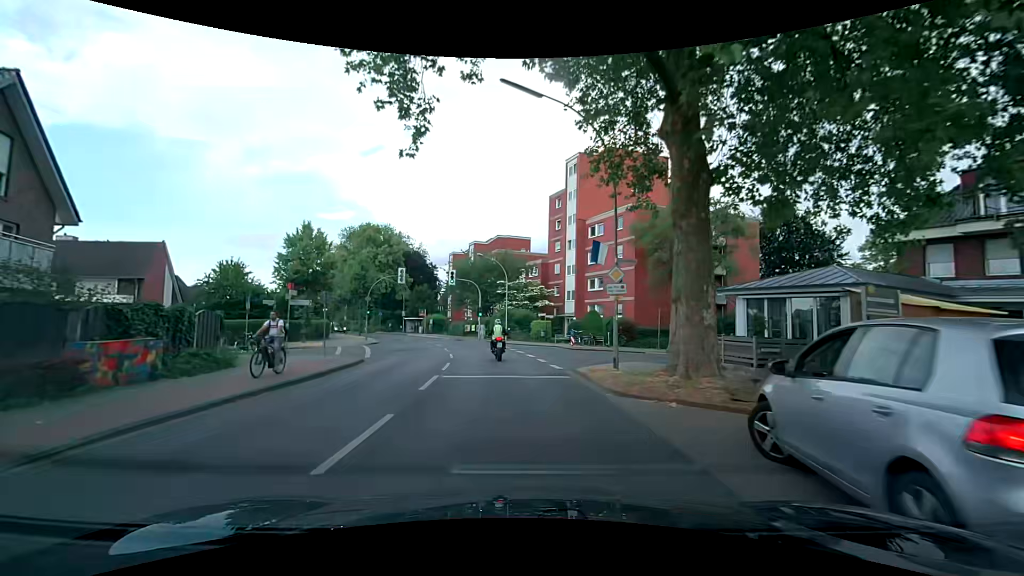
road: secondary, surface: asphalt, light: Day
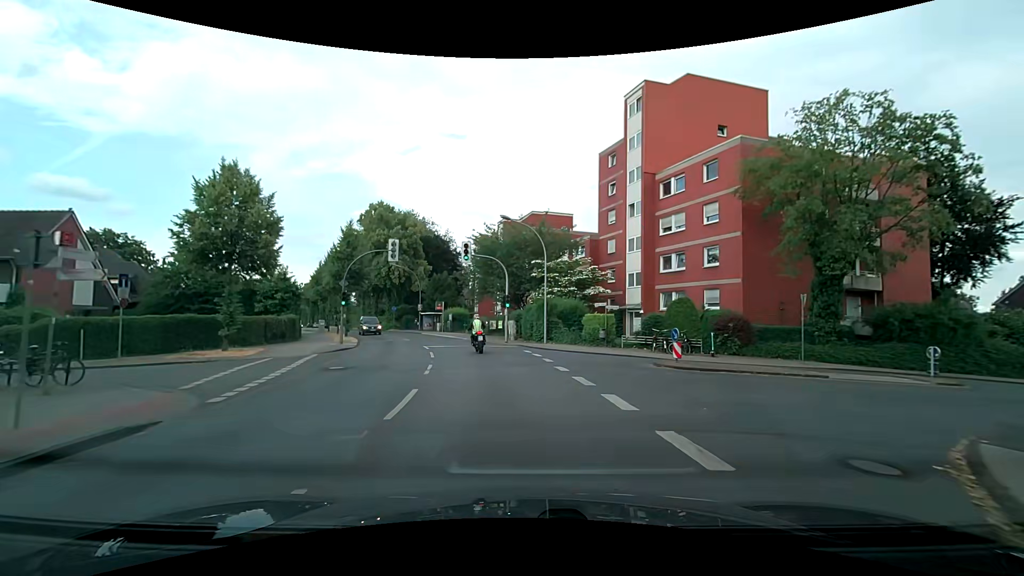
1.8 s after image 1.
(-0.5, +14.9) m; -4°
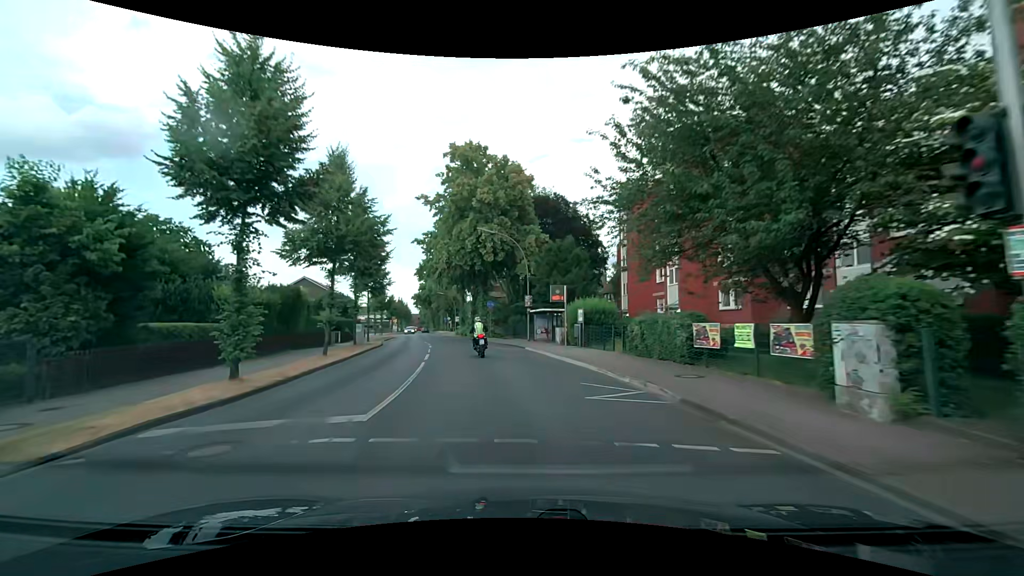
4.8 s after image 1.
(-3.3, +29.2) m; -14°
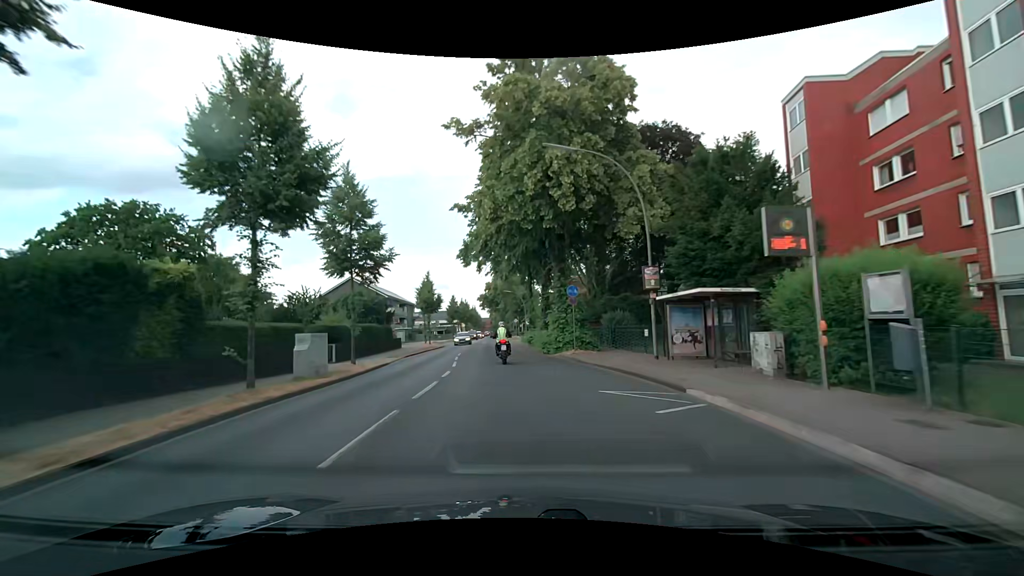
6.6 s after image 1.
(-1.4, +18.8) m; -8°
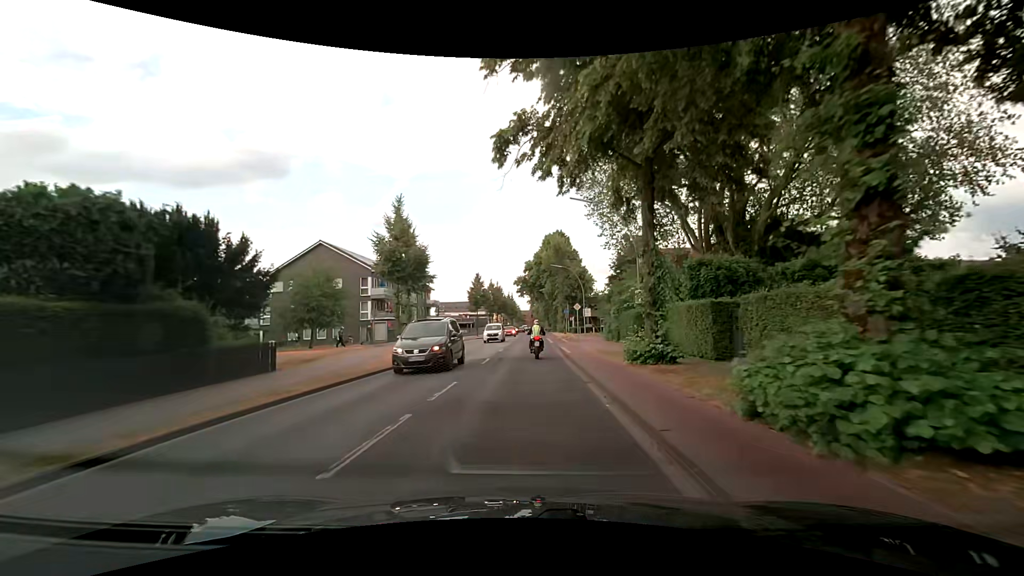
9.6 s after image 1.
(-2.4, +32.2) m; -6°
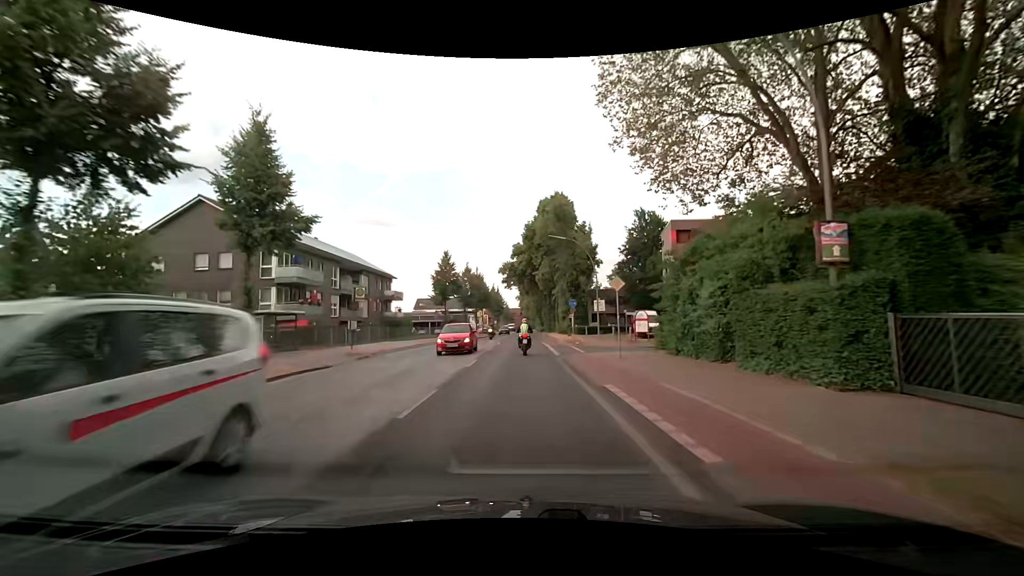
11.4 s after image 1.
(+0.4, +20.3) m; +2°
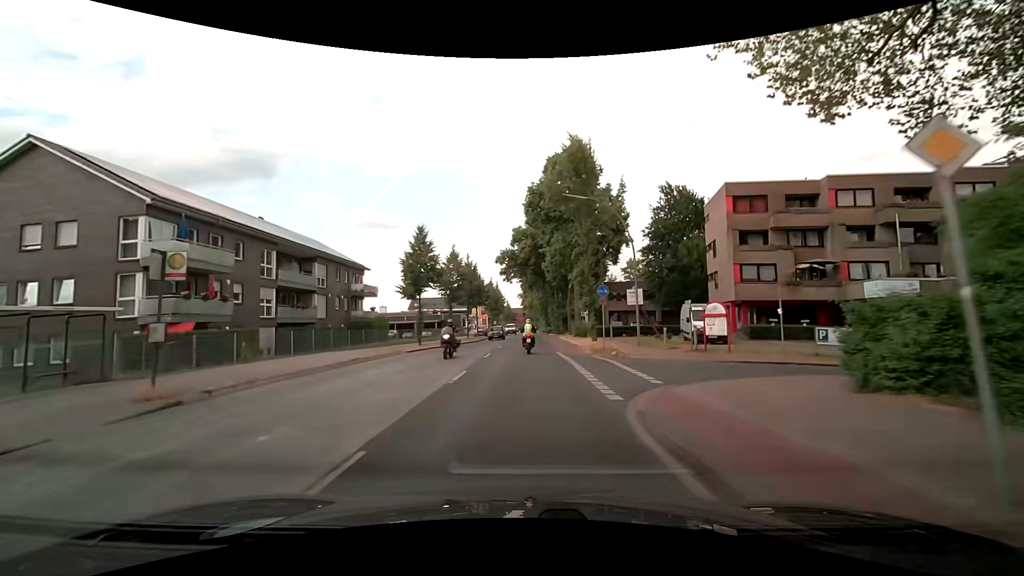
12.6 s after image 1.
(-0.1, +14.0) m; 0°
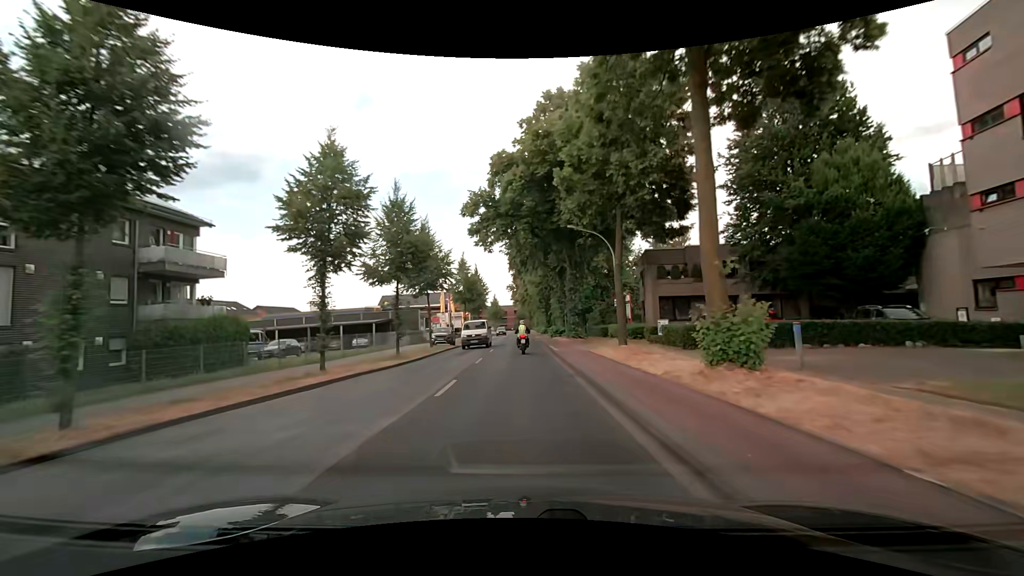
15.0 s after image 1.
(-0.1, +28.8) m; 0°
(0, +10) (0, +20) (0, +30) (0, +40) (0, +50) (-1, +60) (-1, +70) (-1, +80) (-1, +90) (-1, +100) m
